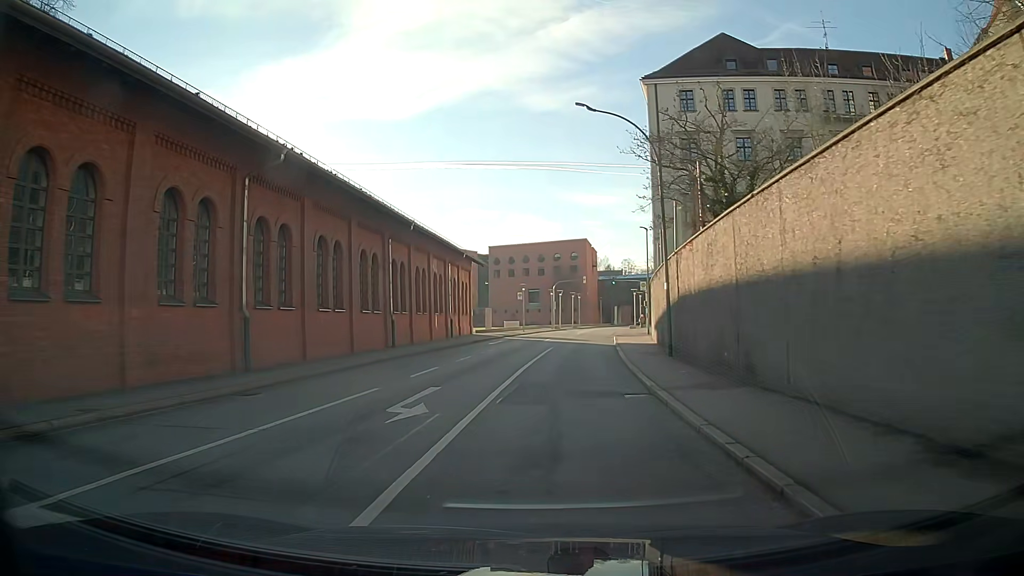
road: tertiary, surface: asphalt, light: Day
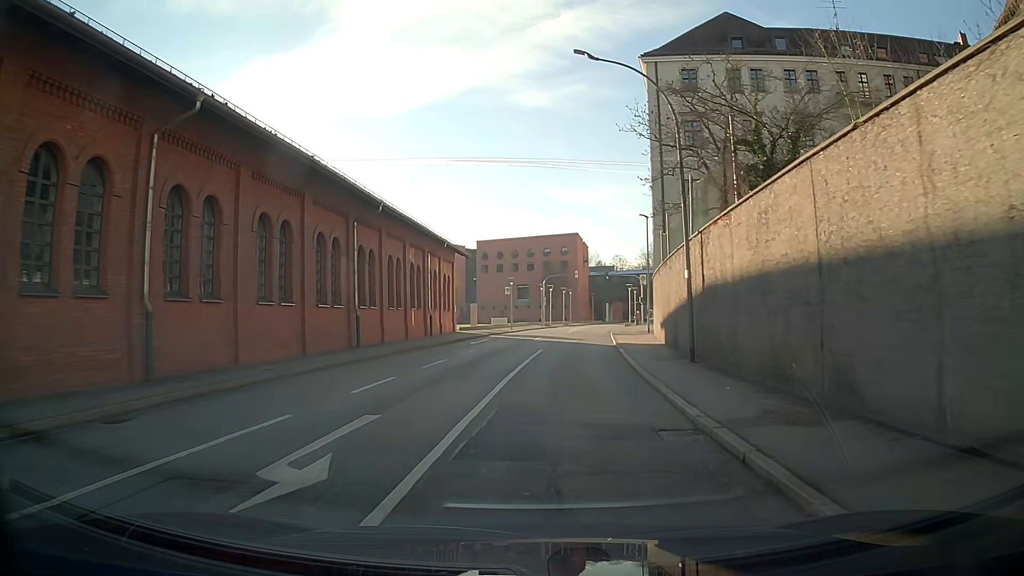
(0.0, +4.6) m; +1°
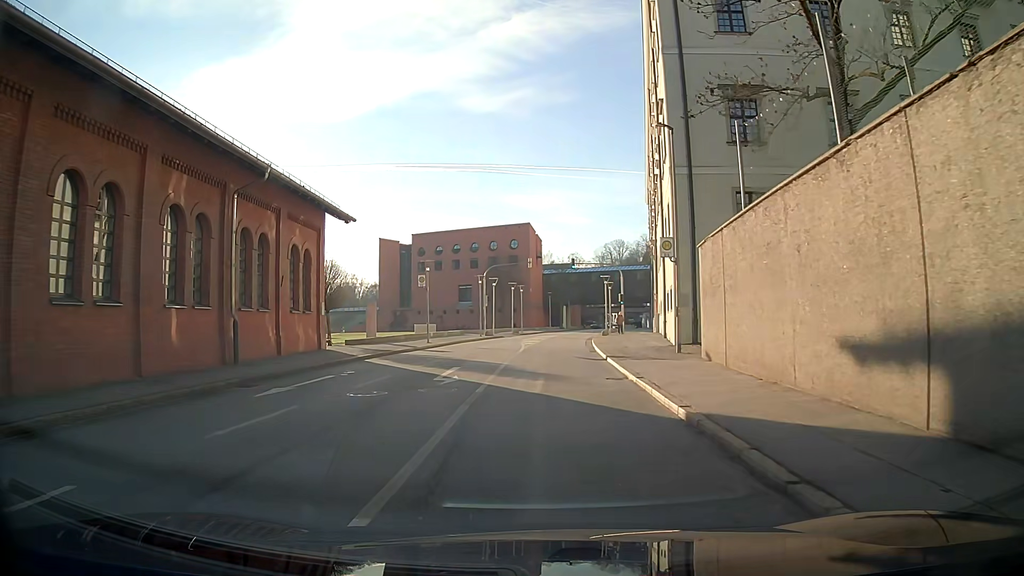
(+1.0, +22.5) m; +4°
(0, +10) (0, +20) (+1, +30) (+1, +40) (+3, +50) (+4, +60) (+6, +70) (+8, +79) (+10, +89) (+12, +99) m
